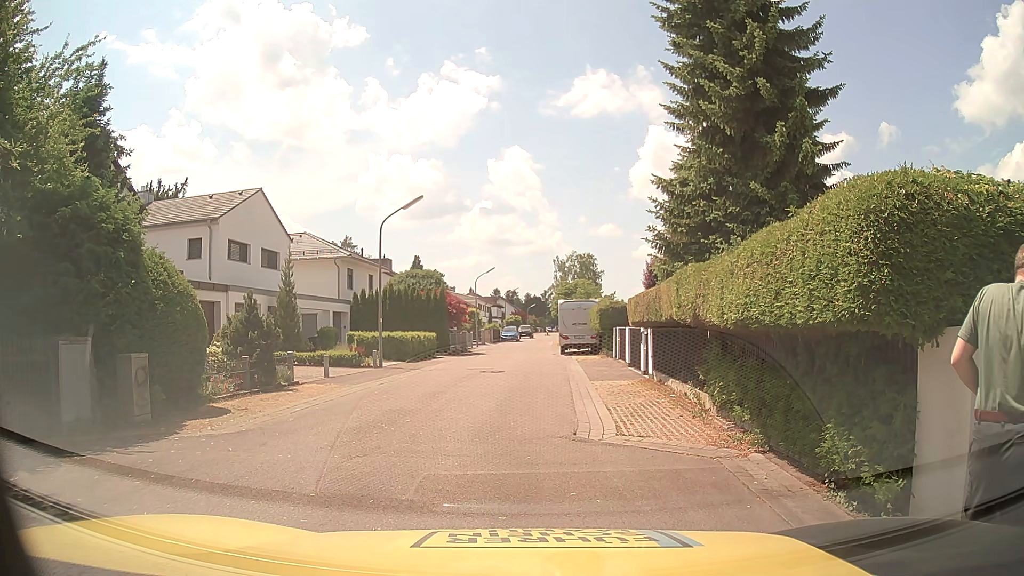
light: Day
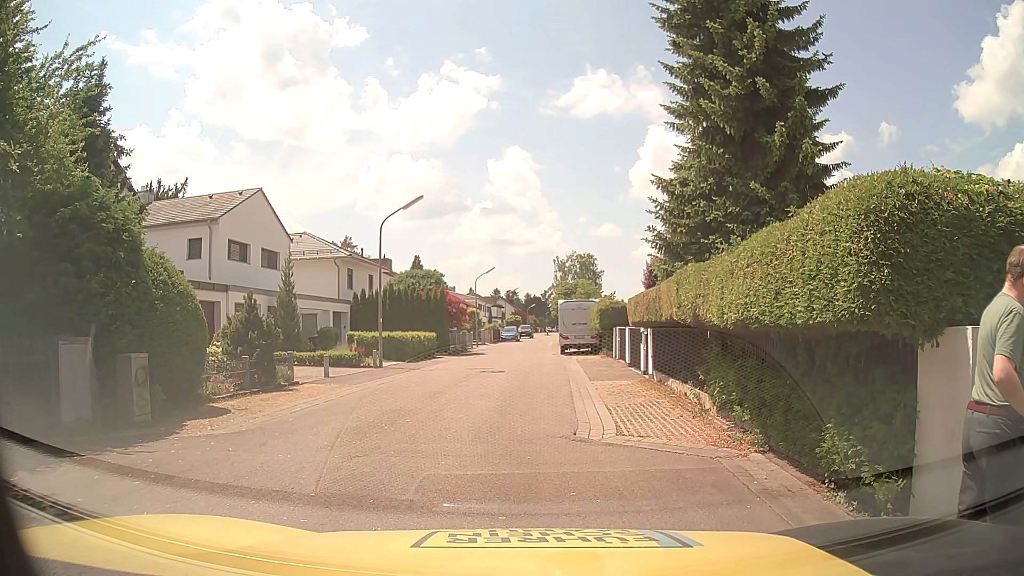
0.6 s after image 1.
(0.0, 0.0) m; 0°
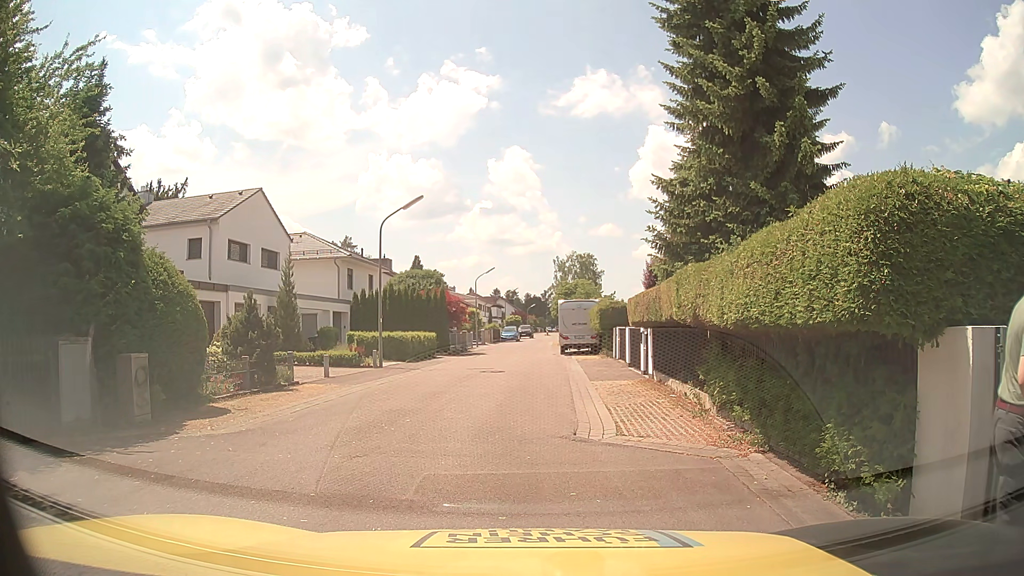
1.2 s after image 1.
(0.0, 0.0) m; 0°
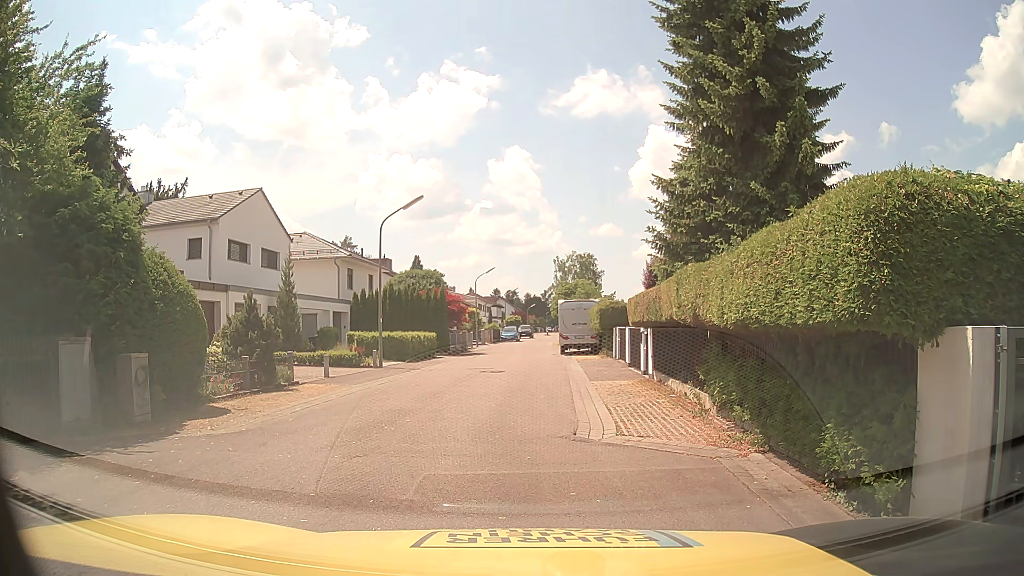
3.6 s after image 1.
(0.0, 0.0) m; 0°
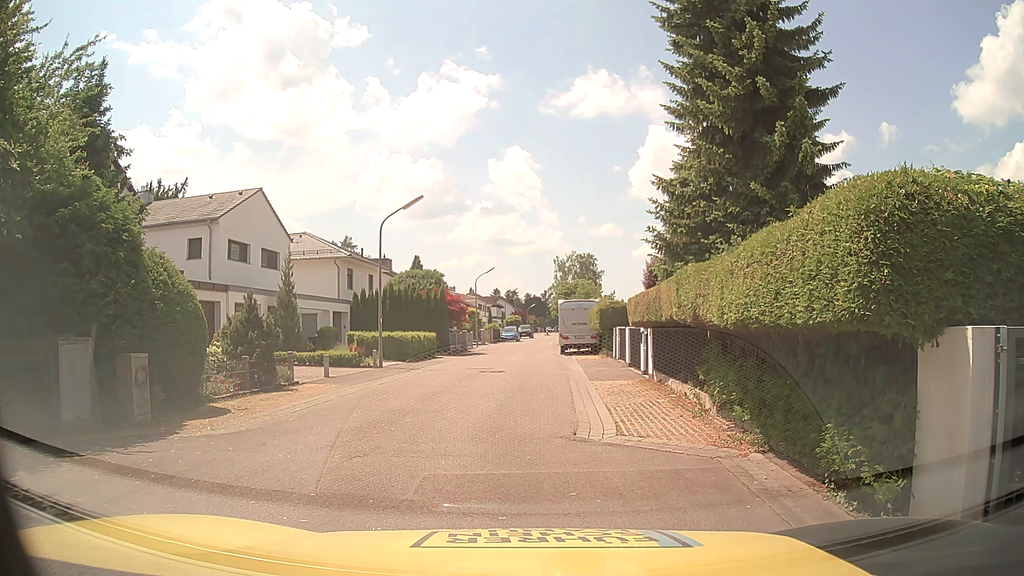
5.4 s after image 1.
(0.0, 0.0) m; 0°
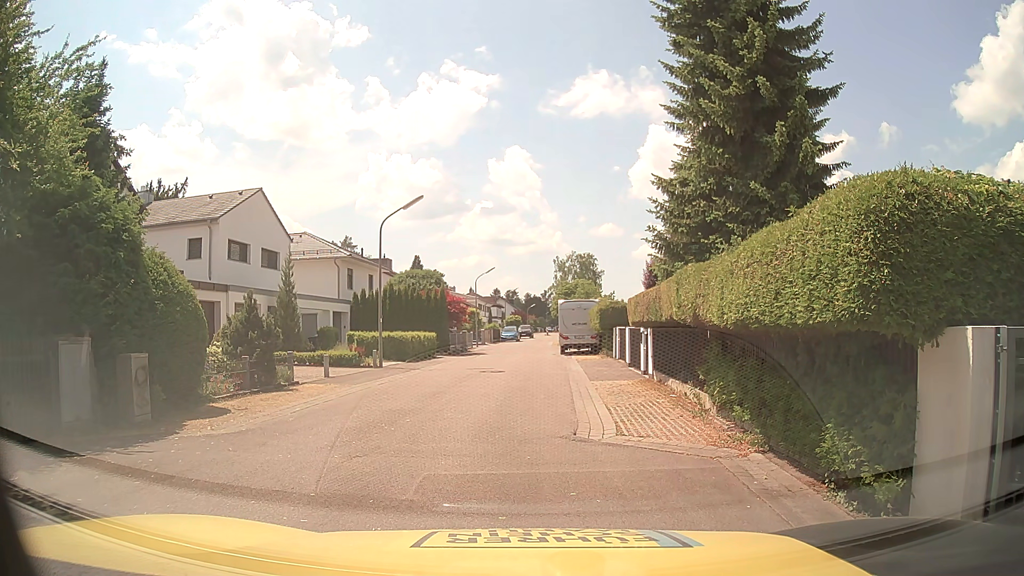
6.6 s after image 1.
(0.0, 0.0) m; 0°
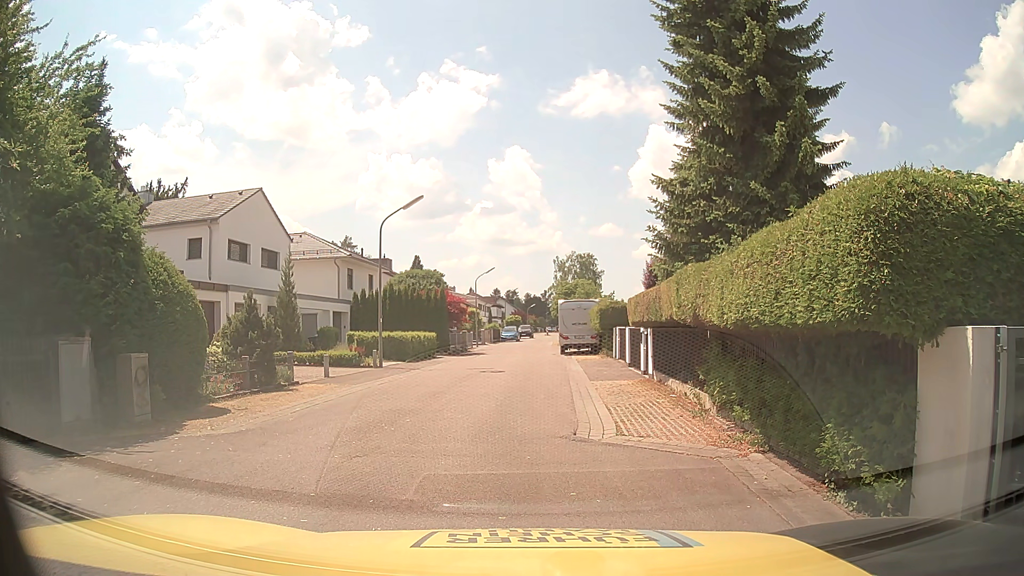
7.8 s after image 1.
(0.0, 0.0) m; 0°
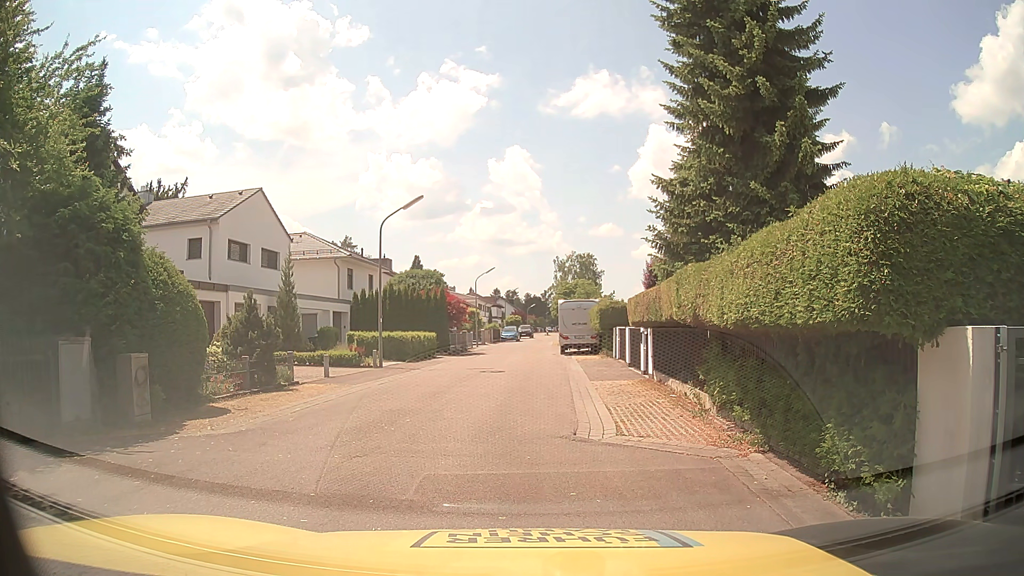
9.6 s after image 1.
(0.0, 0.0) m; 0°
